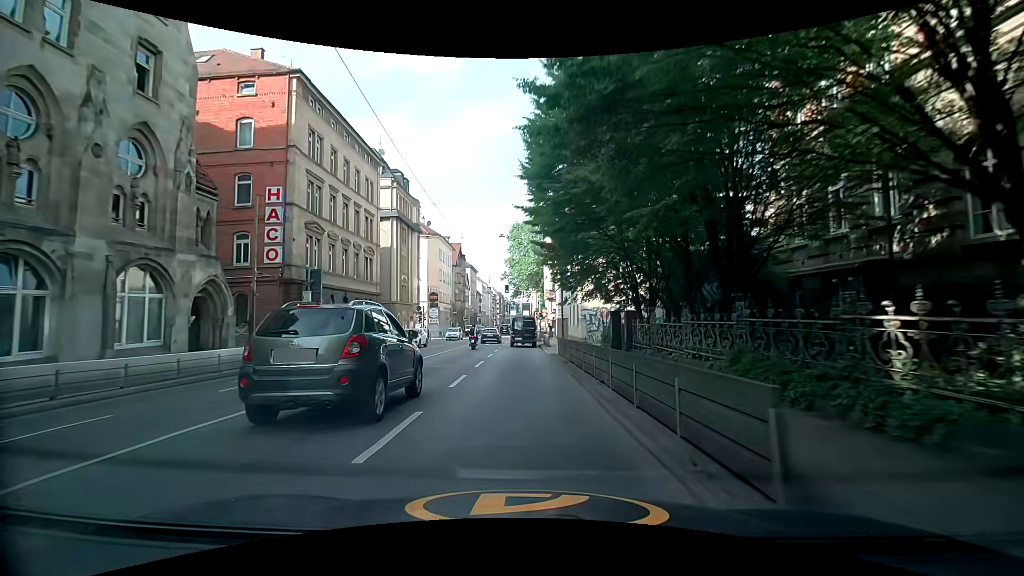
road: primary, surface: asphalt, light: Day
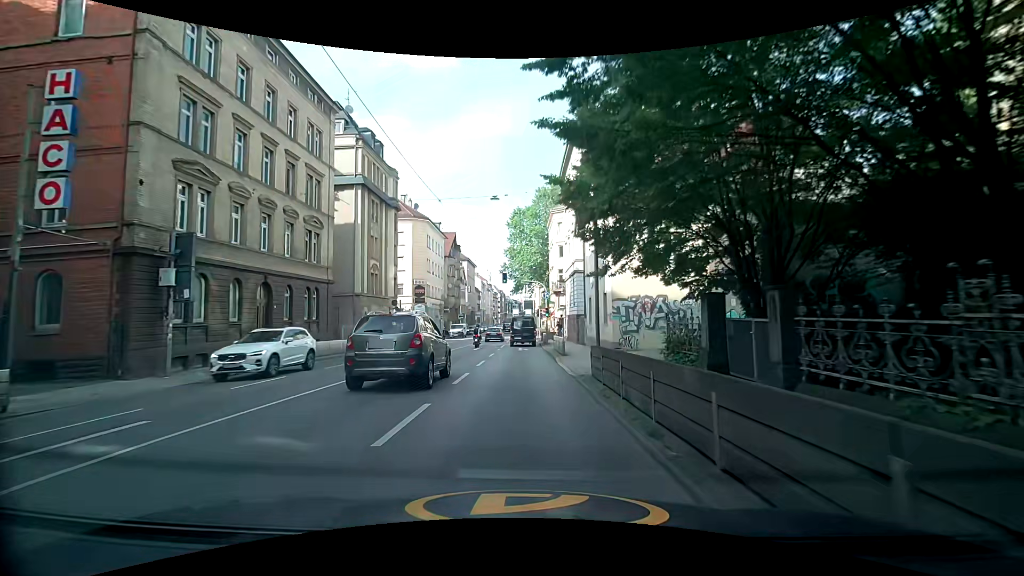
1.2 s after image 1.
(+0.1, +11.8) m; +1°
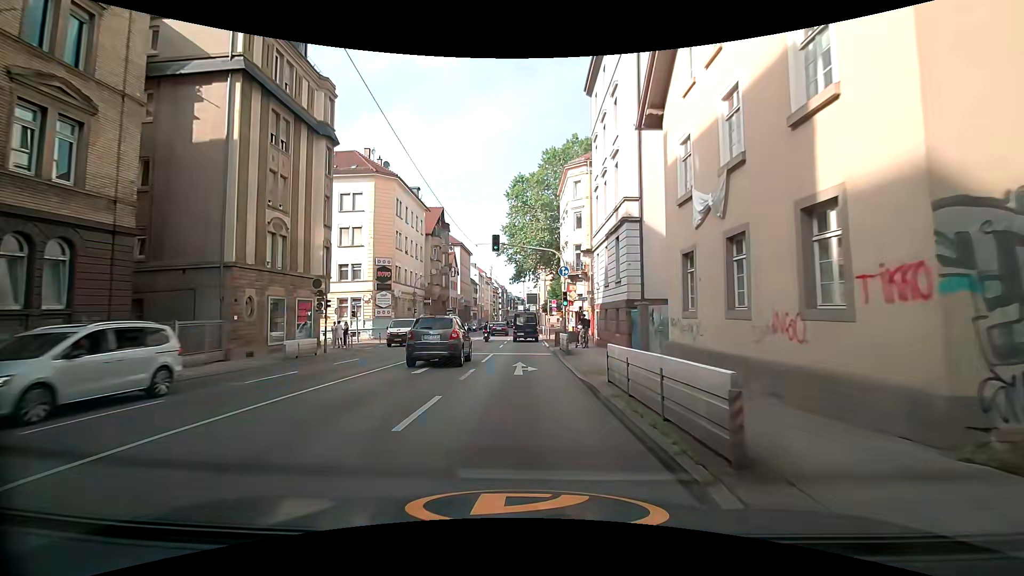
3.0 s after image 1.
(-0.1, +18.0) m; 0°
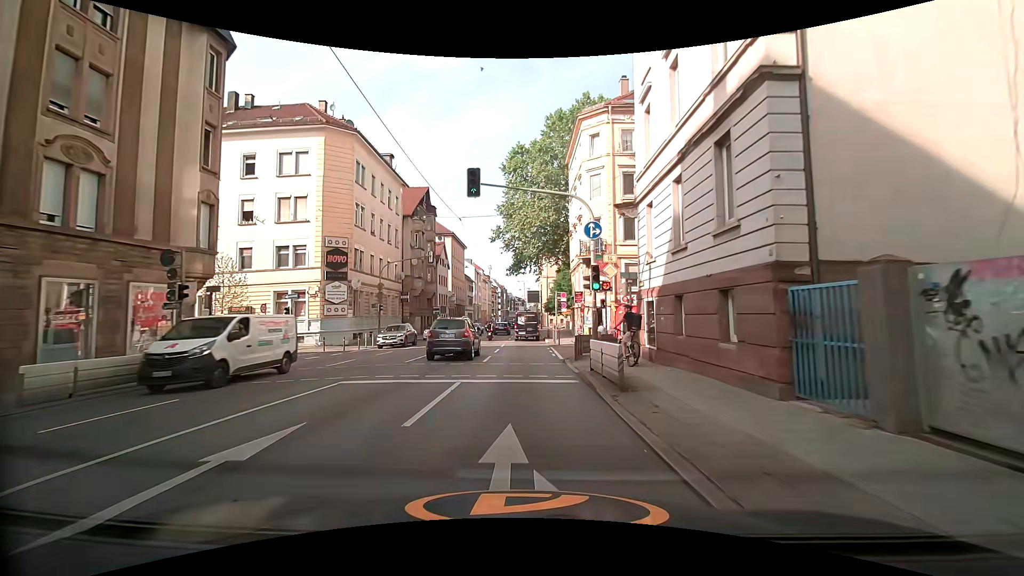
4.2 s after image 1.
(-0.2, +12.1) m; -1°
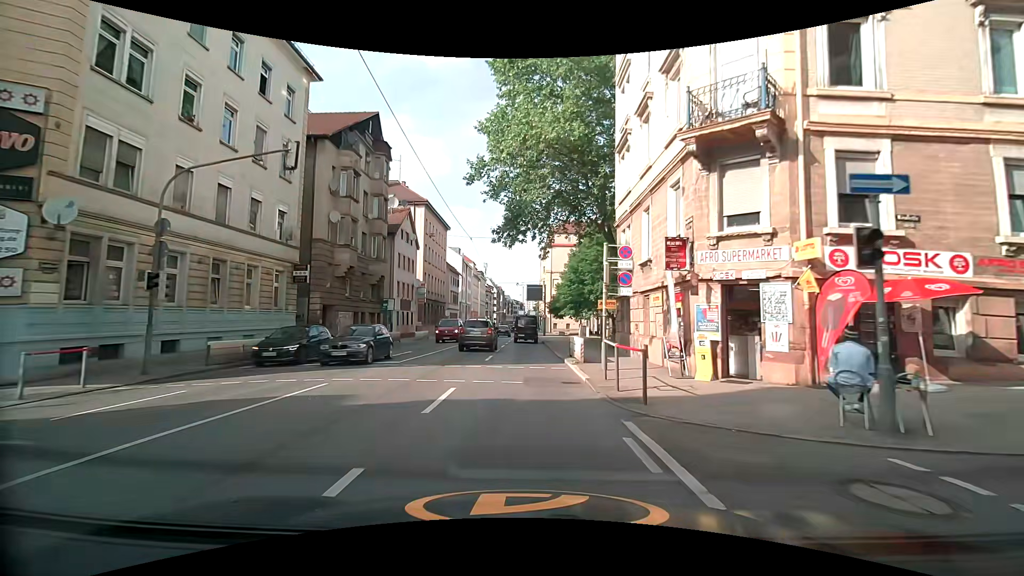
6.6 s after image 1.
(0.0, +23.5) m; 0°
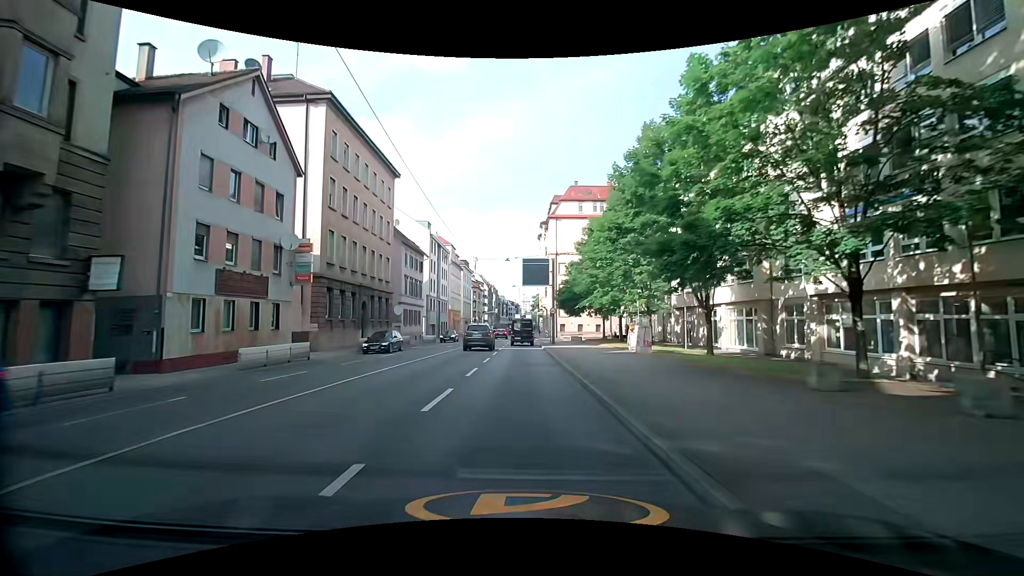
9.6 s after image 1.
(+0.3, +30.2) m; +1°
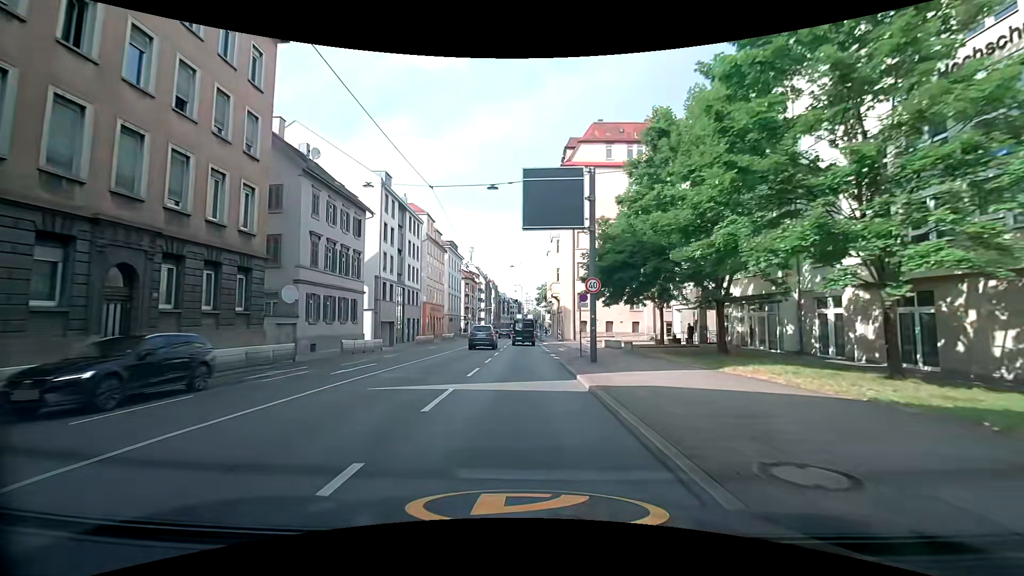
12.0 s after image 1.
(-0.2, +24.7) m; -1°
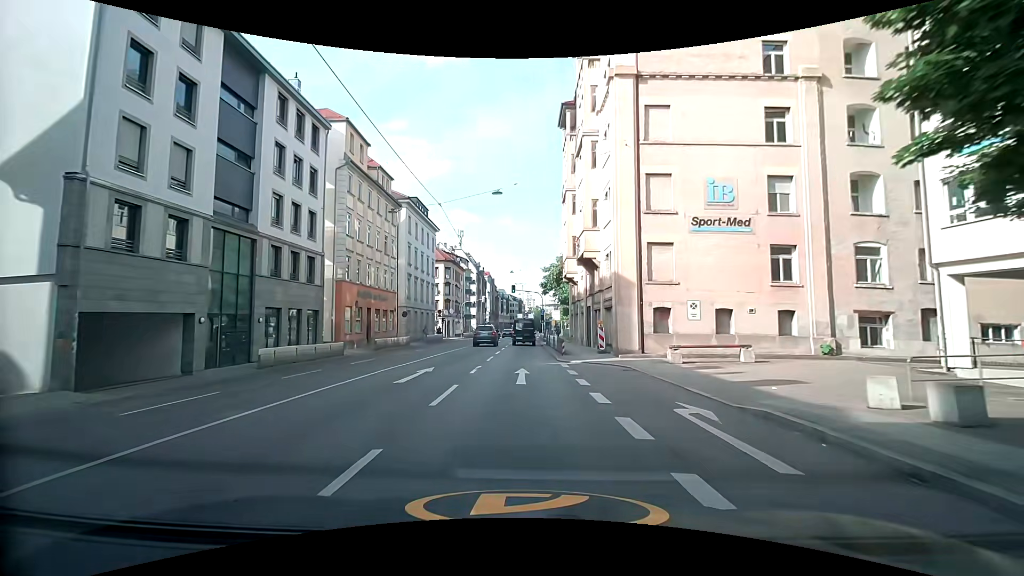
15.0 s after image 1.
(-0.1, +30.3) m; 0°
(0, +10) (0, +20) (0, +30) (0, +40) (0, +50) (0, +60) (0, +70) (0, +80) (0, +90) (+1, +100) m
